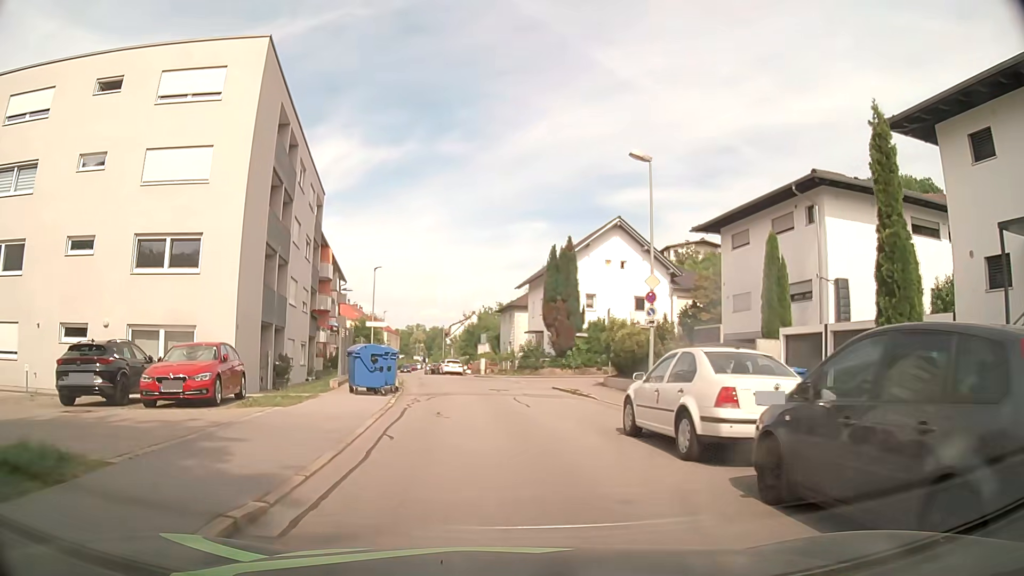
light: Day
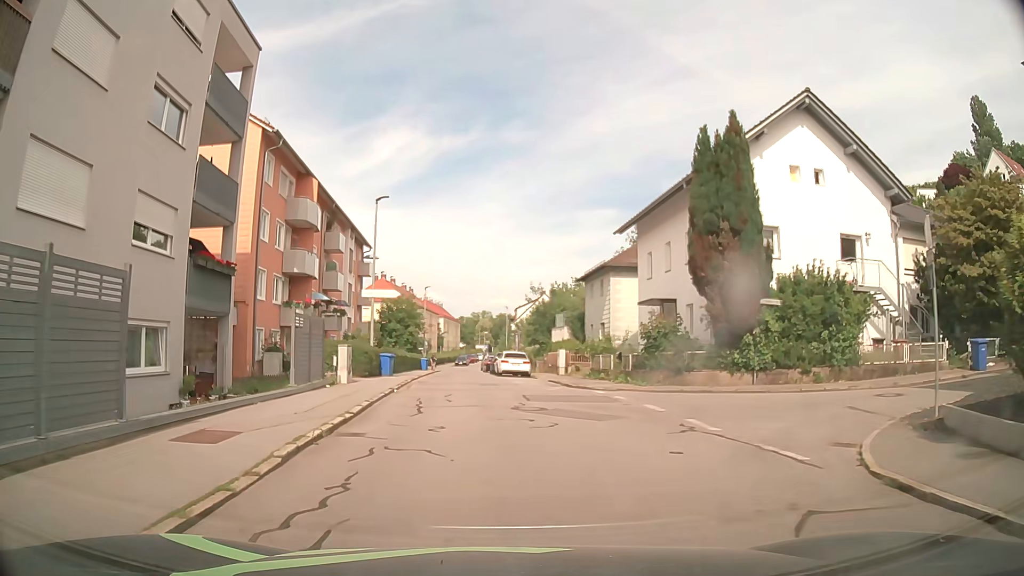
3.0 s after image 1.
(-1.3, +22.3) m; -6°
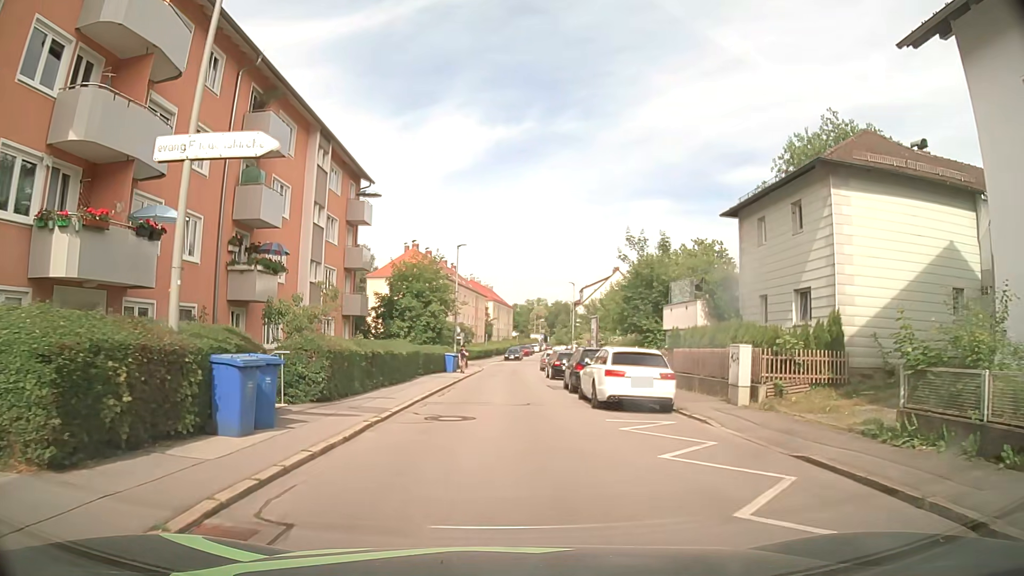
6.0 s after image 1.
(-1.2, +22.7) m; -5°
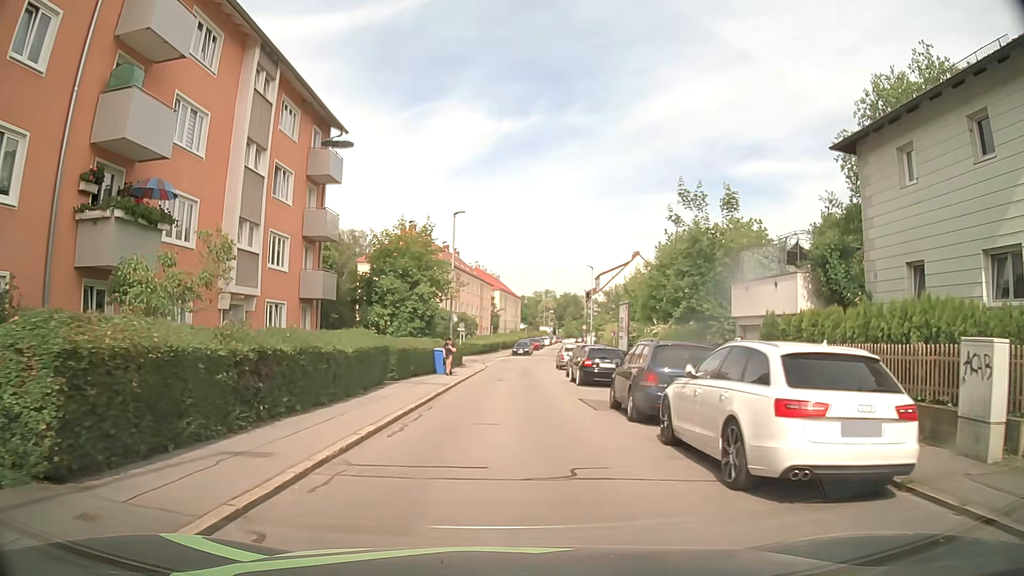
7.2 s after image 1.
(0.0, +9.2) m; -1°
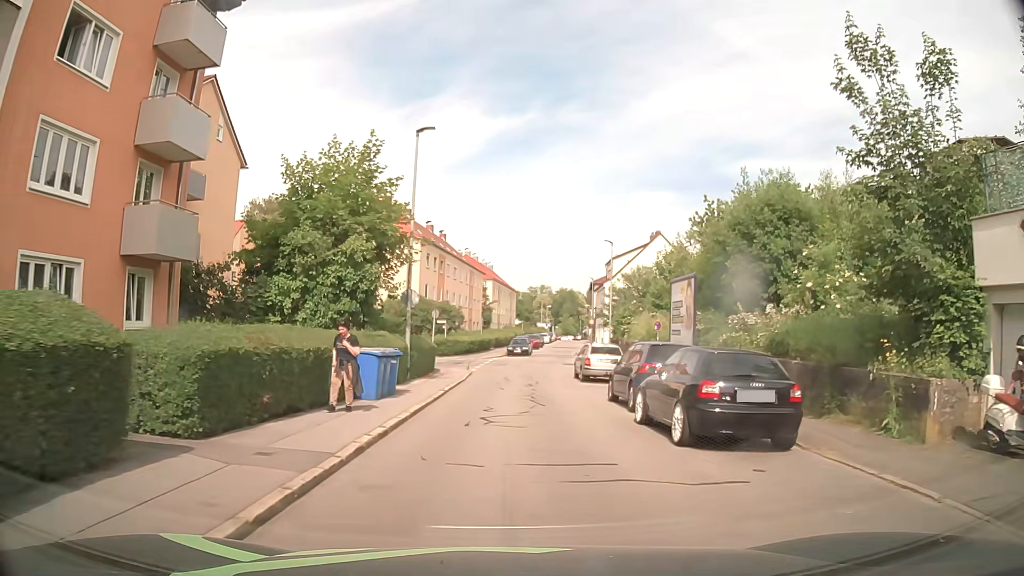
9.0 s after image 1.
(+0.1, +13.9) m; +1°
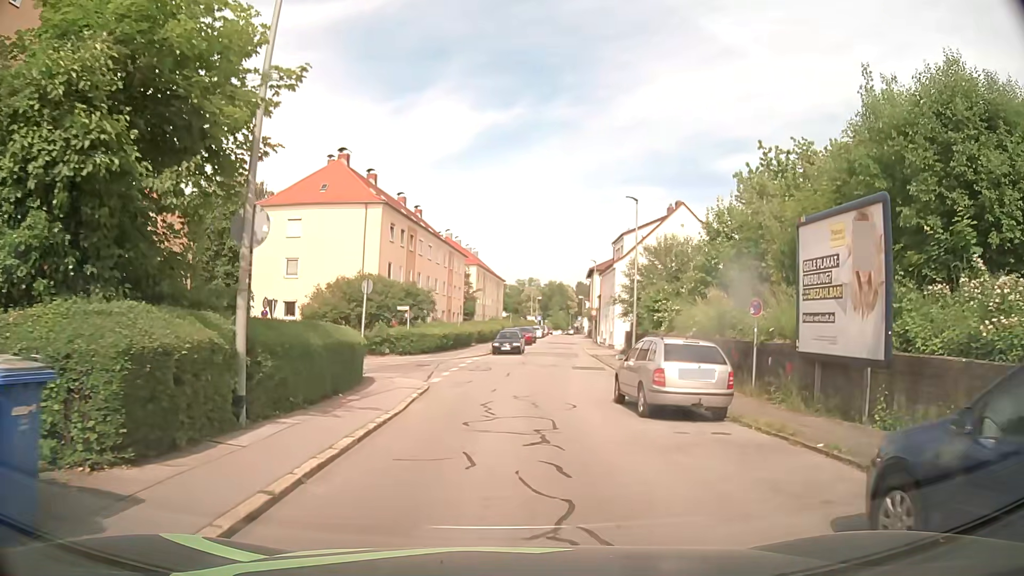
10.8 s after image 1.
(+0.2, +12.8) m; +2°
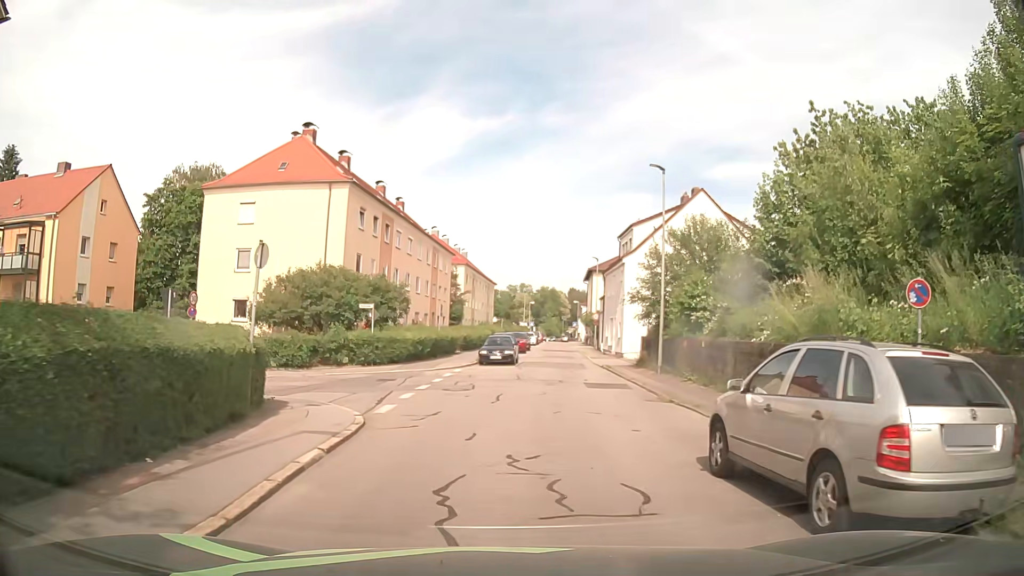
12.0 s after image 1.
(0.0, +7.6) m; +1°
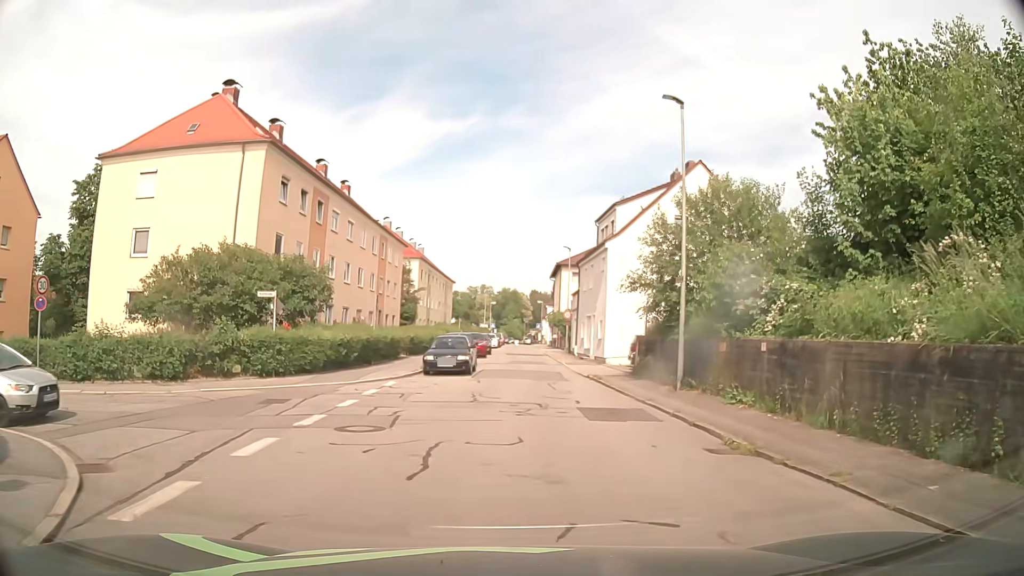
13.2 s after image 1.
(+0.1, +8.2) m; +4°
(0, +10) (+1, +20) (+1, +30) (+1, +40) (0, +50) (0, +60) (+1, +70) (+1, +80) (+1, +90) (+1, +100) m
